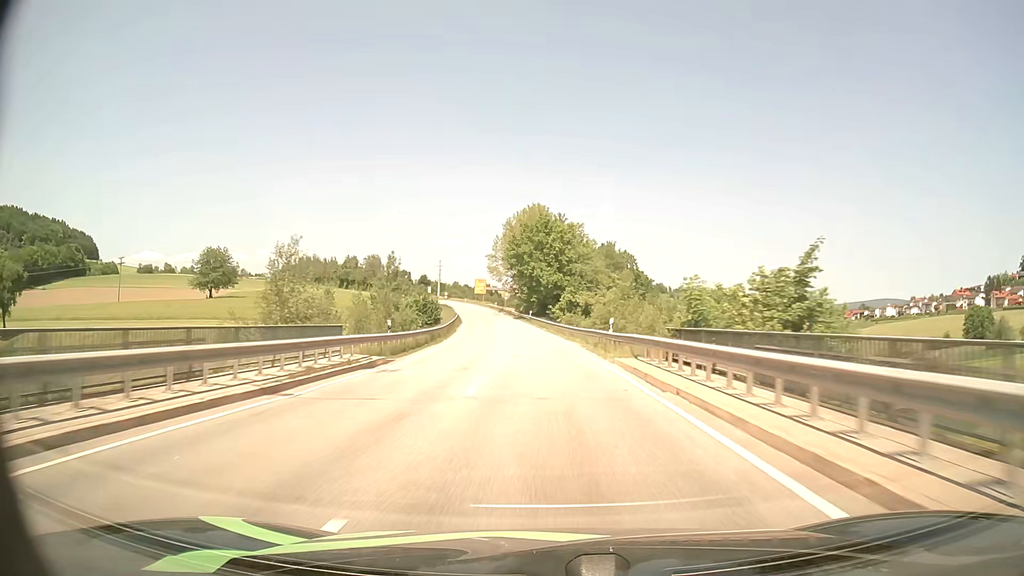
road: secondary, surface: asphalt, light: Day
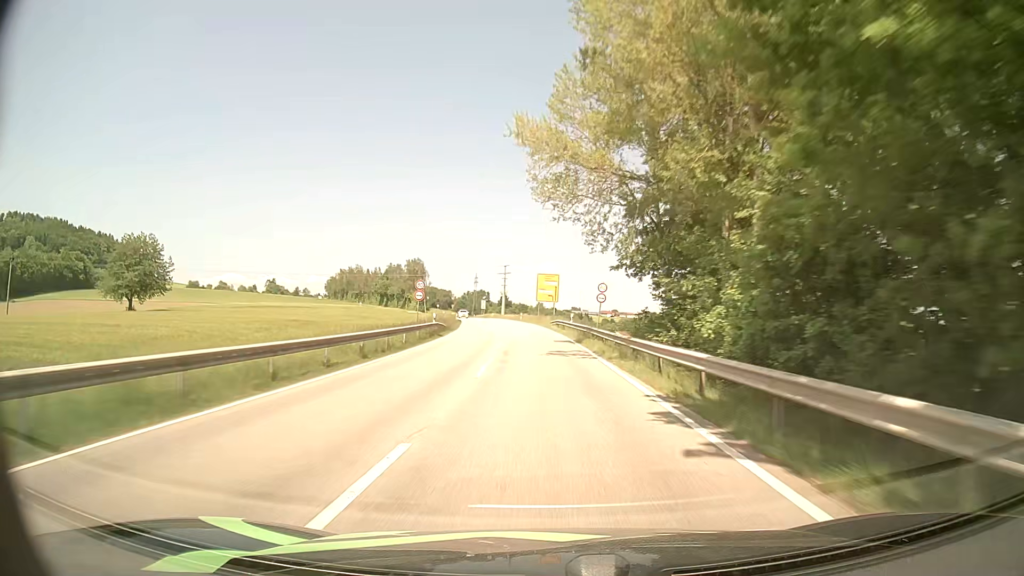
(-4.9, +80.8) m; -8°
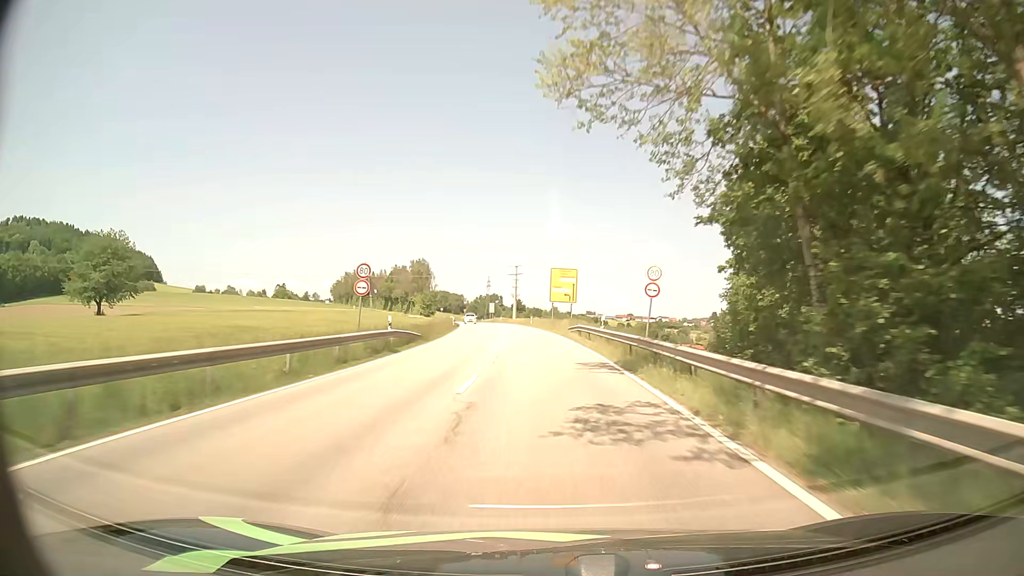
(-0.1, +15.0) m; -1°
(0, +10) (0, +20) (-1, +30) (-1, +40) (-2, +50) (-3, +60) (-4, +70) (-5, +80) (-7, +90) (-8, +100) m
